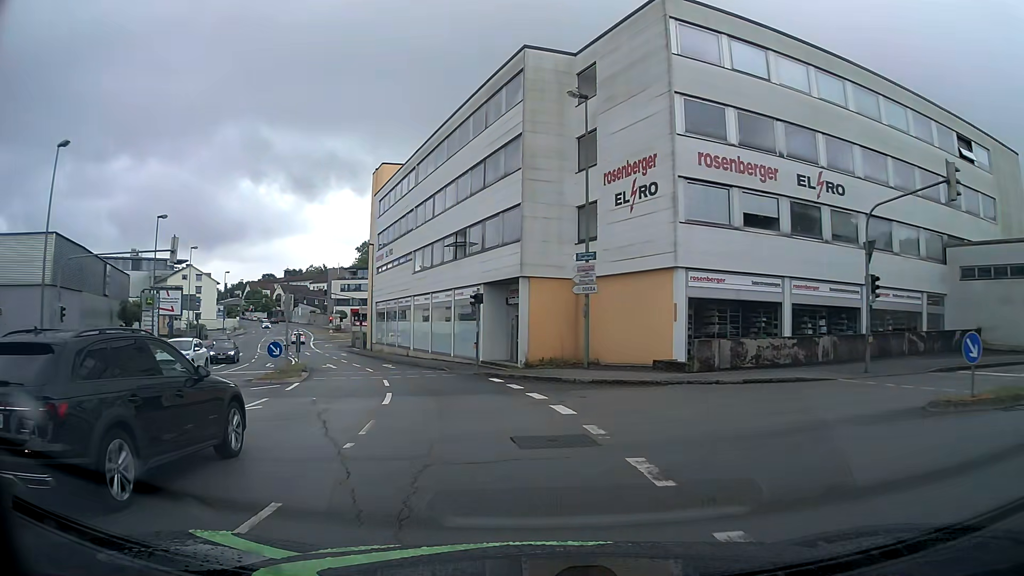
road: tertiary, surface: asphalt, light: Day
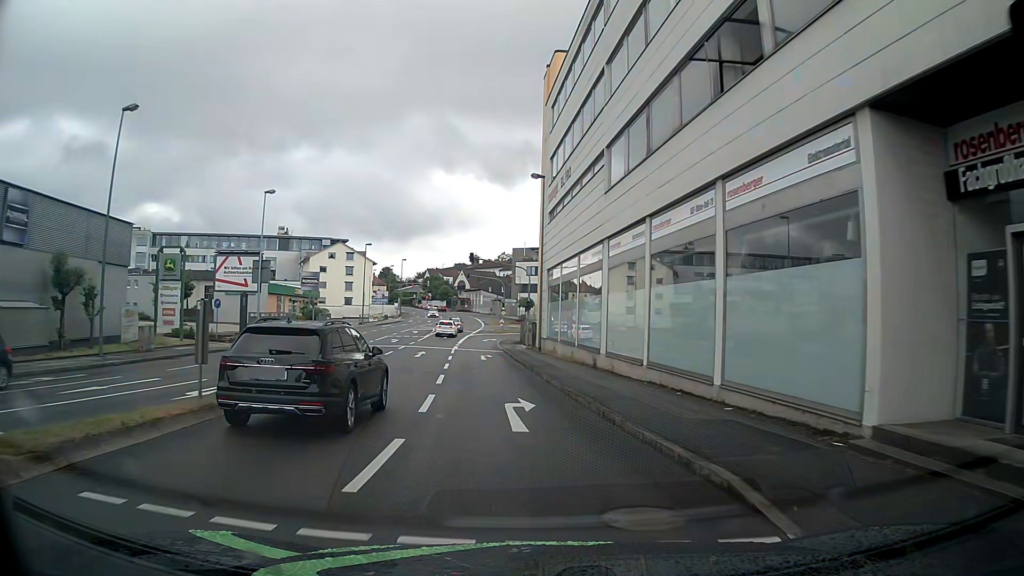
(-3.8, +25.5) m; -17°
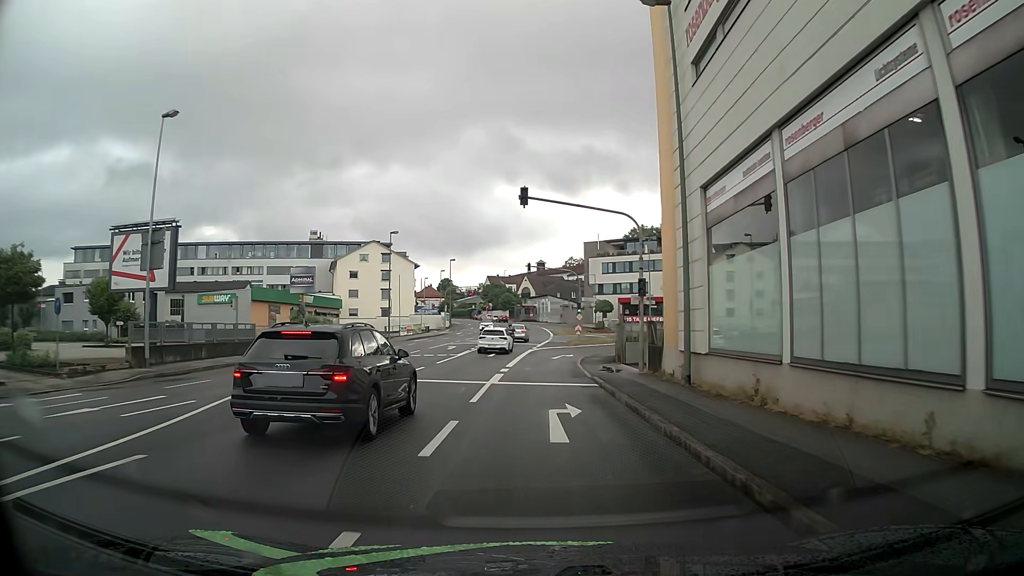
(-1.9, +22.2) m; -6°
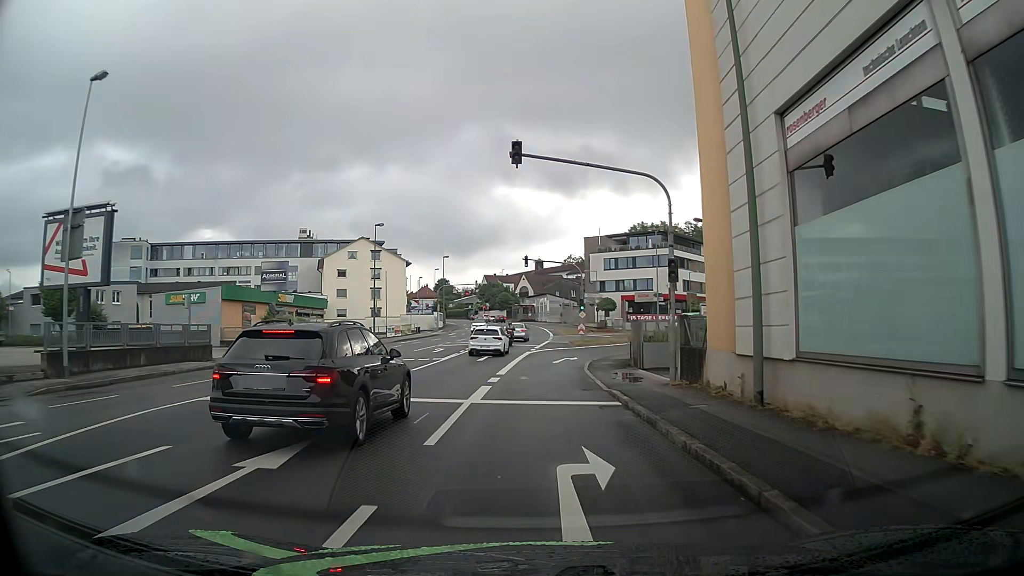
(0.0, +5.4) m; -1°
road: tertiary_link
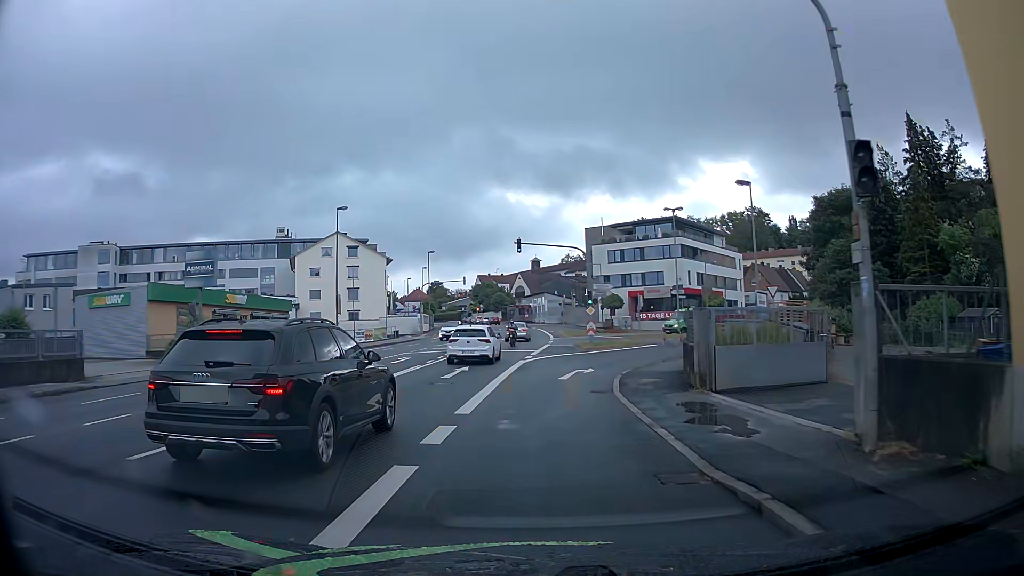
(0.0, +10.5) m; +1°
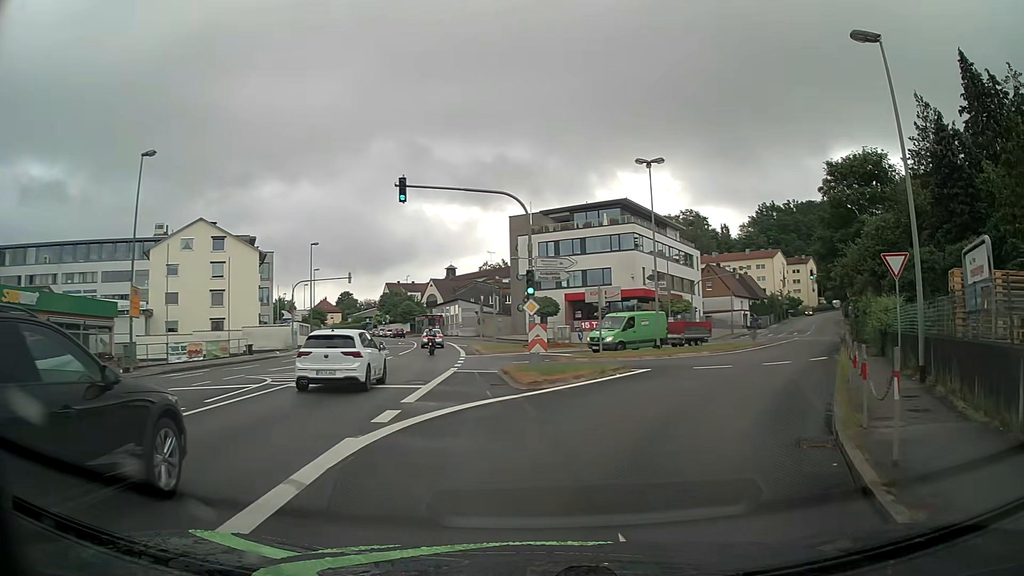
(+0.5, +18.9) m; +7°
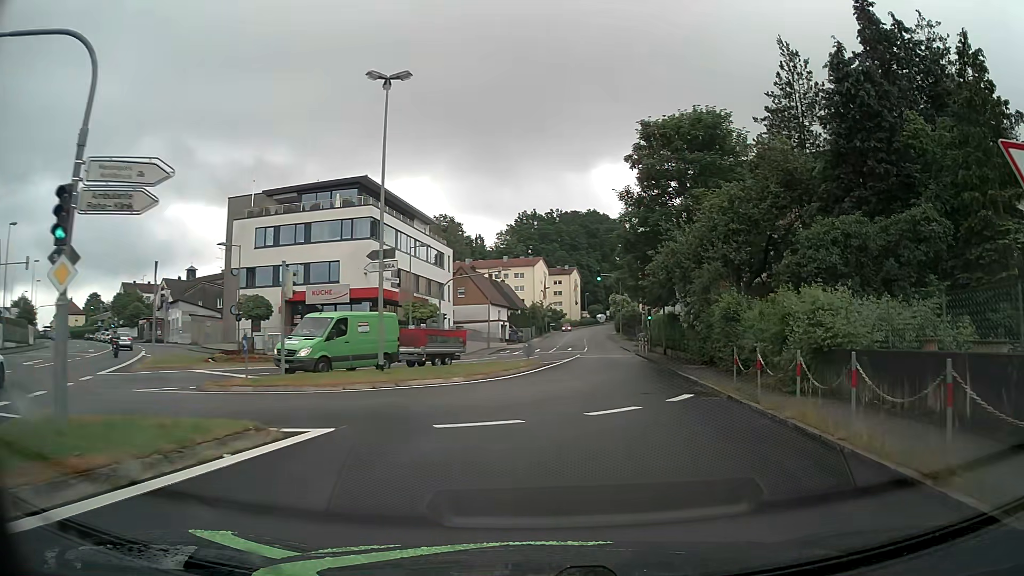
(+2.5, +13.6) m; +21°
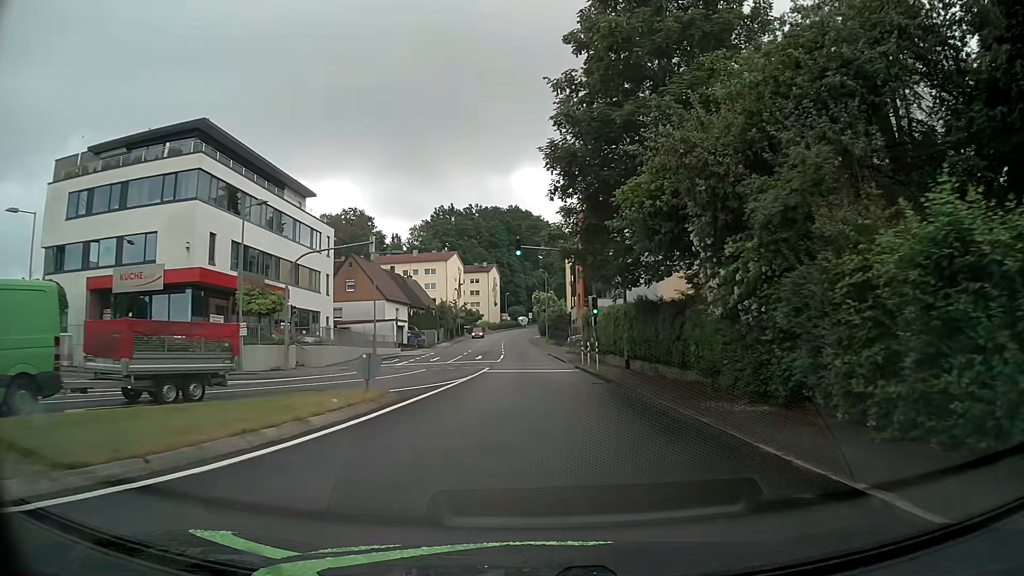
(+1.4, +16.4) m; +7°
(0, +10) (0, +20) (0, +30) (-1, +40) (-1, +50) (-2, +60) (-2, +70) (-3, +80) (-3, +90) (-3, +100) m
